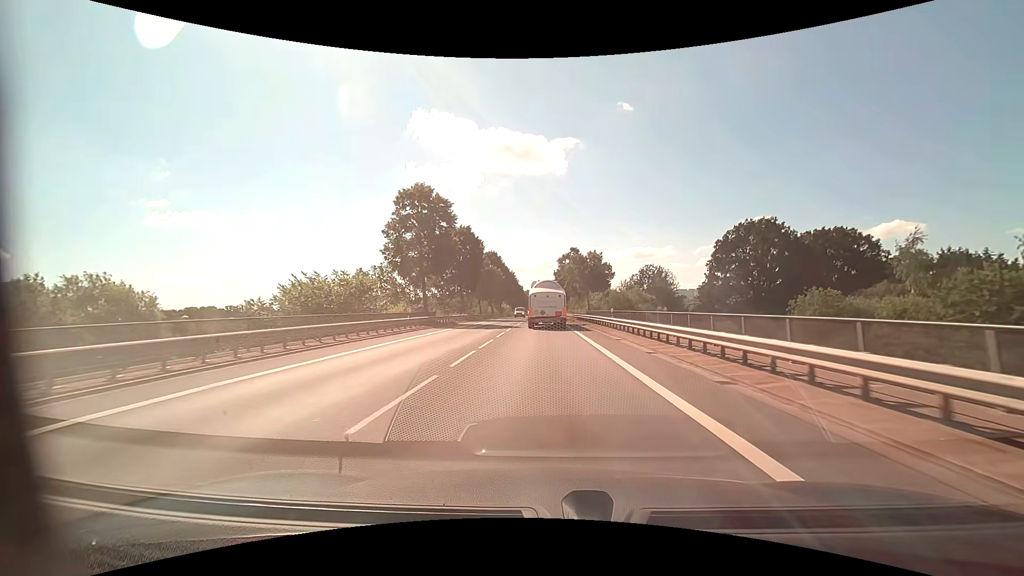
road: primary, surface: asphalt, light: Day
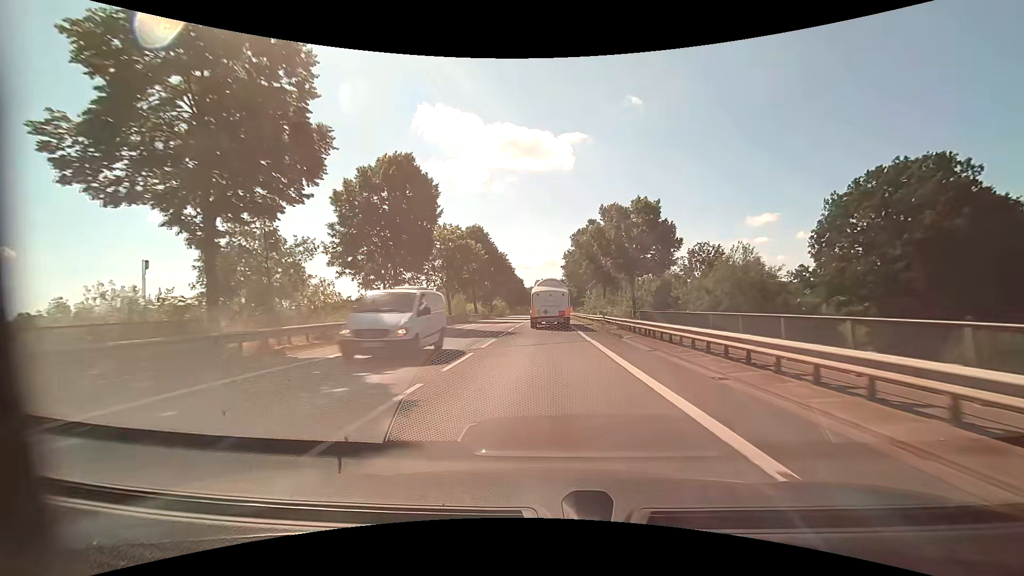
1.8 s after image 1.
(-0.2, +30.9) m; -1°
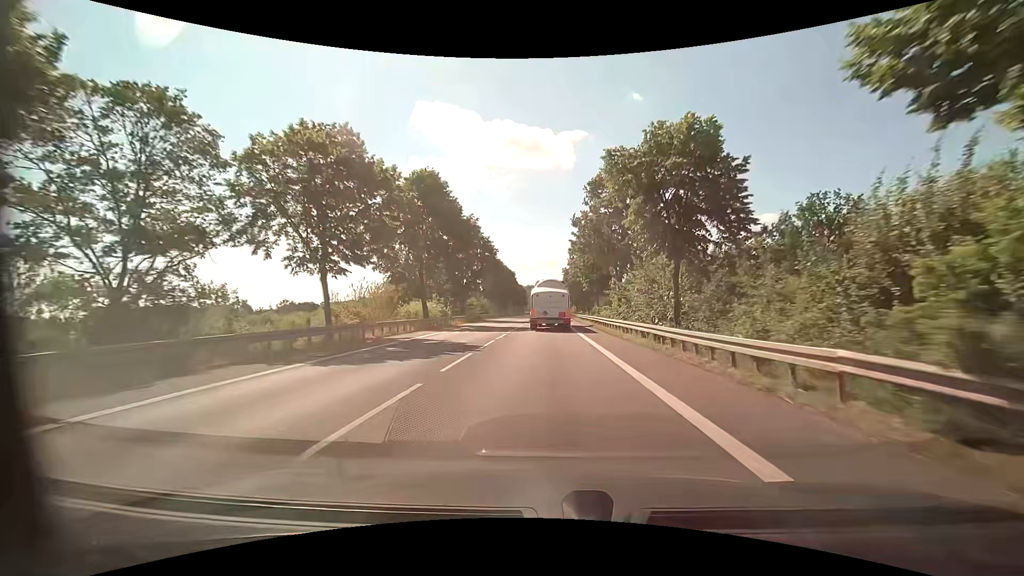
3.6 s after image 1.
(+0.1, +30.4) m; 0°
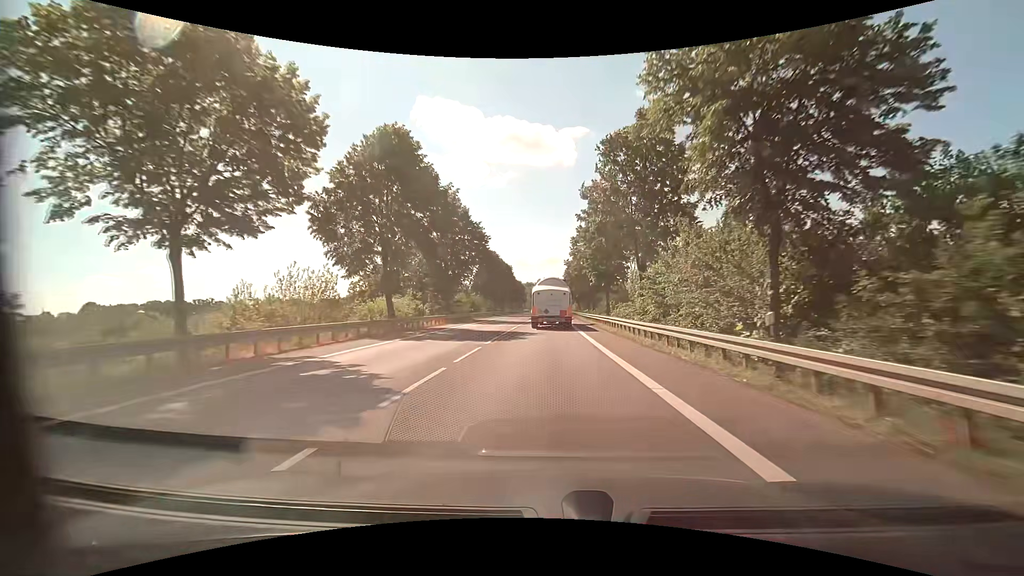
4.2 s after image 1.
(0.0, +10.0) m; 0°
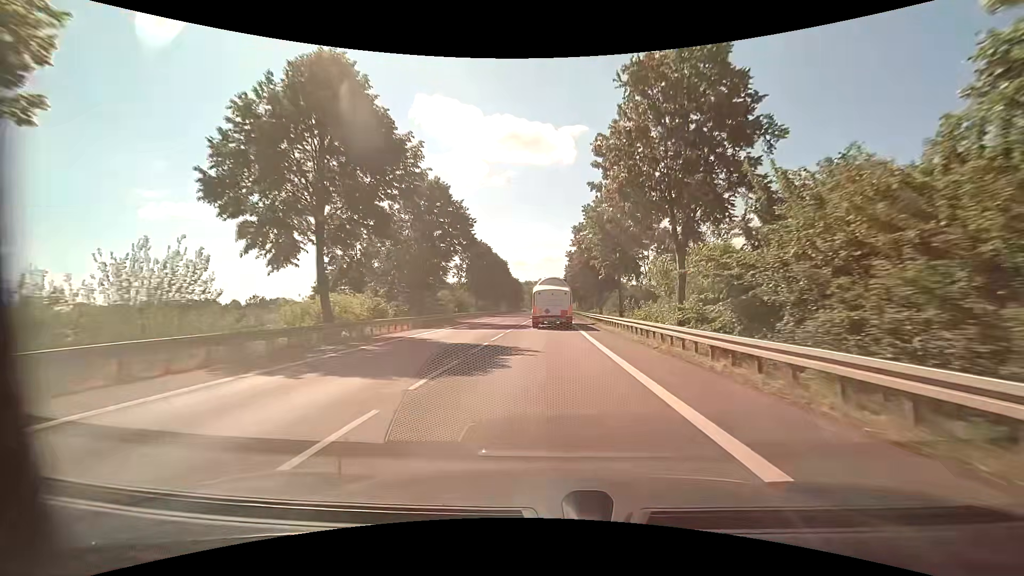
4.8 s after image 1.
(+0.1, +10.0) m; 0°
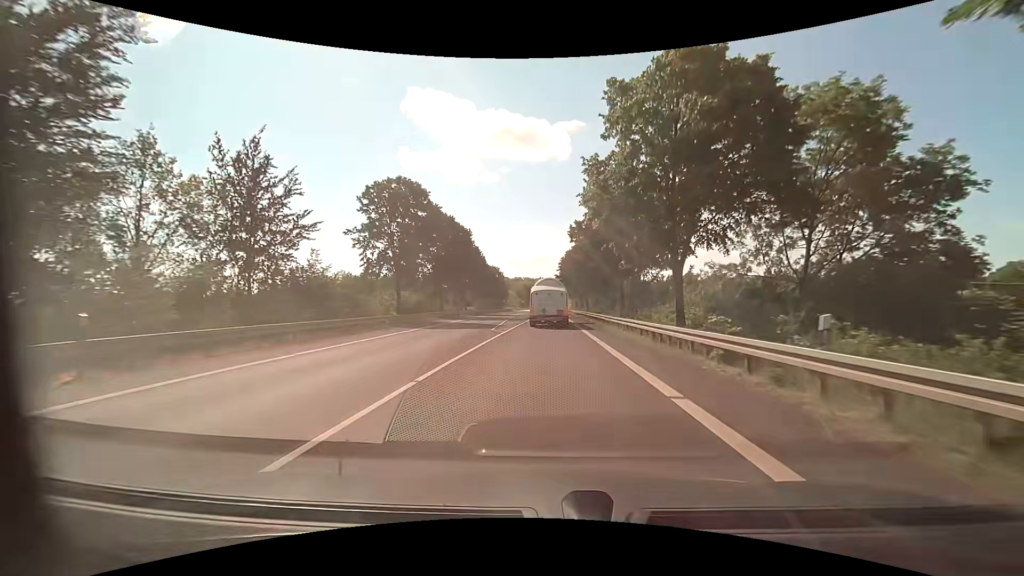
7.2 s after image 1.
(+0.4, +40.1) m; +1°
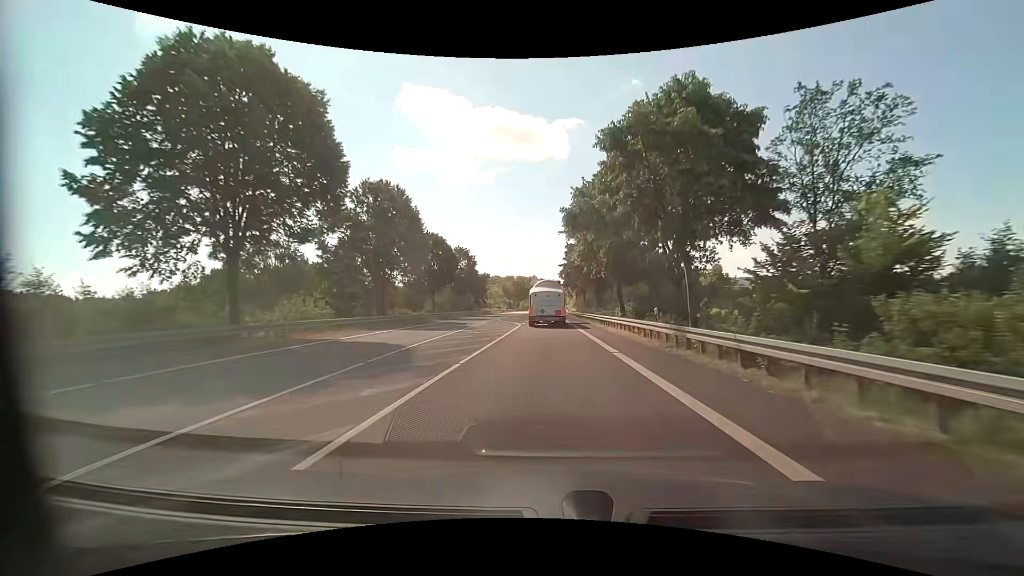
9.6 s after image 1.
(+0.2, +40.9) m; +1°
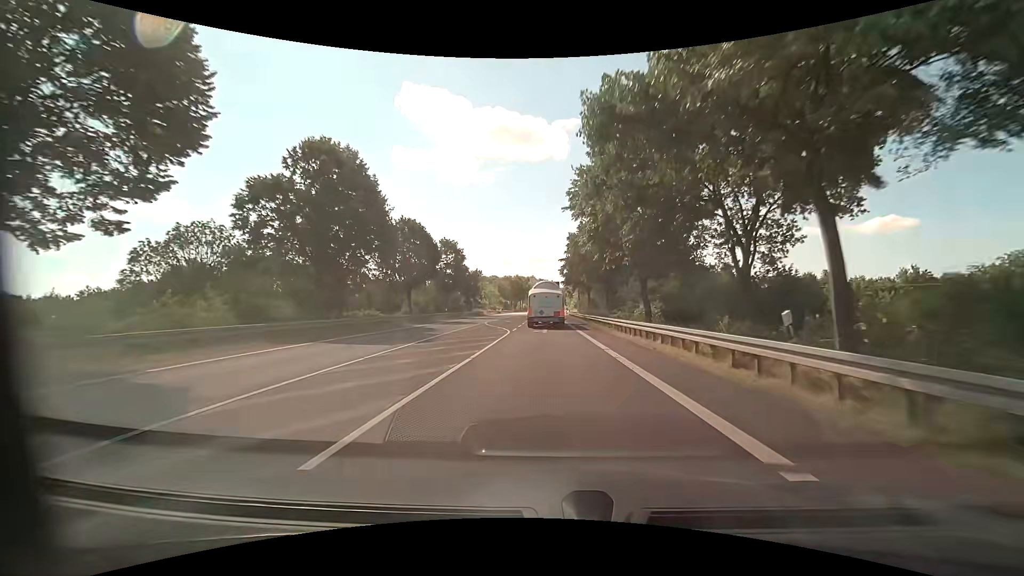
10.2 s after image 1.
(0.0, +10.4) m; 0°
(0, +10) (0, +20) (0, +30) (0, +40) (0, +50) (0, +60) (0, +70) (0, +80) (0, +90) (0, +100) m
